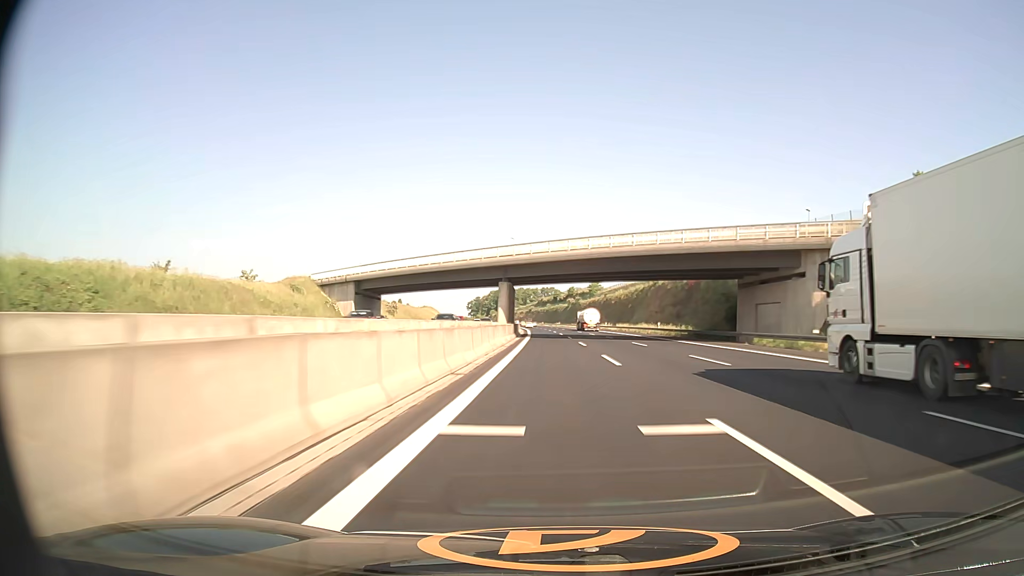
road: motorway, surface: asphalt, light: Day
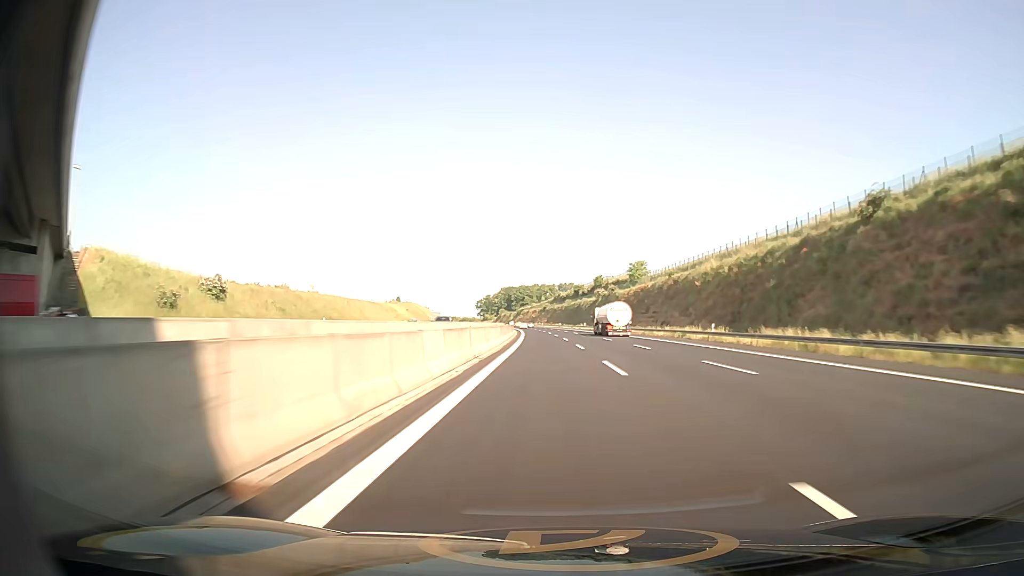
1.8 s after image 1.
(-1.0, +75.2) m; -1°
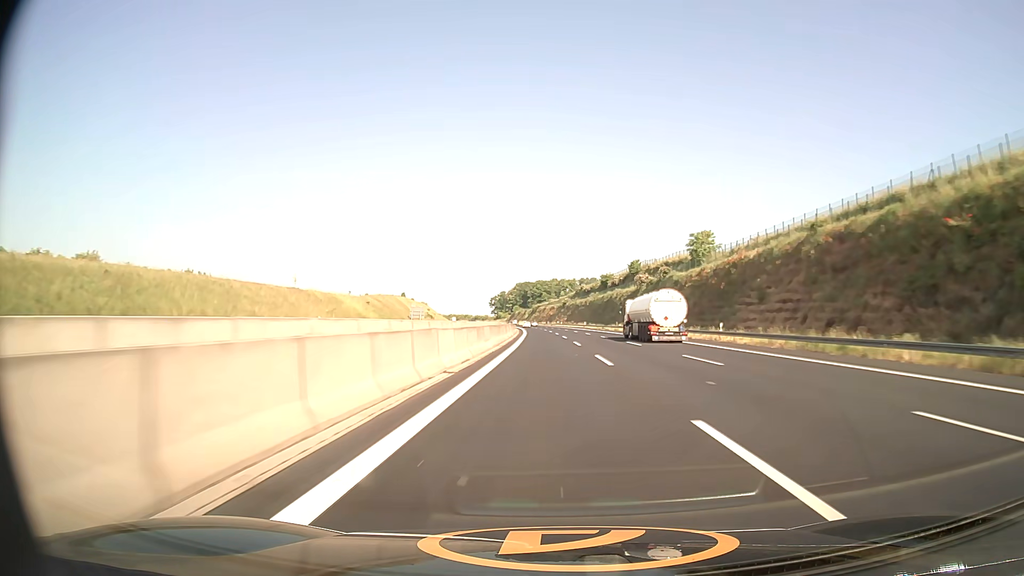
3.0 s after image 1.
(-0.8, +50.2) m; -2°
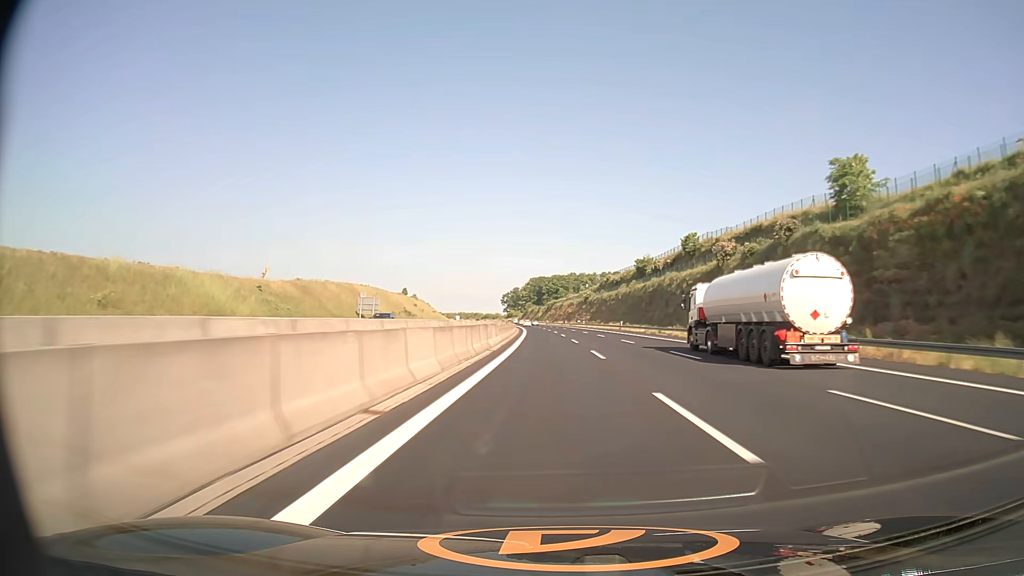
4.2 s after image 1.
(-0.6, +50.1) m; -1°
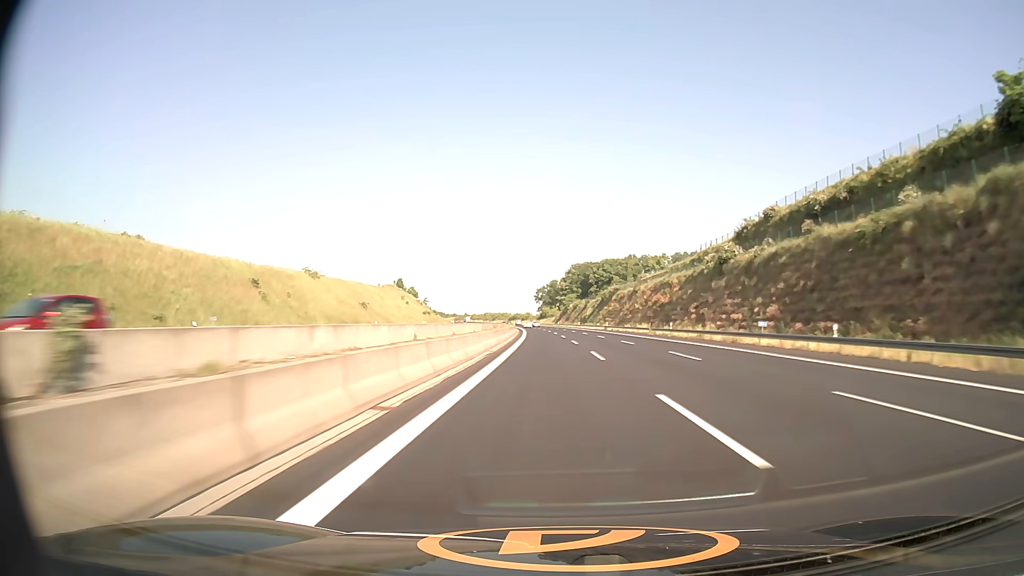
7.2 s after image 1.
(-3.8, +125.4) m; -3°
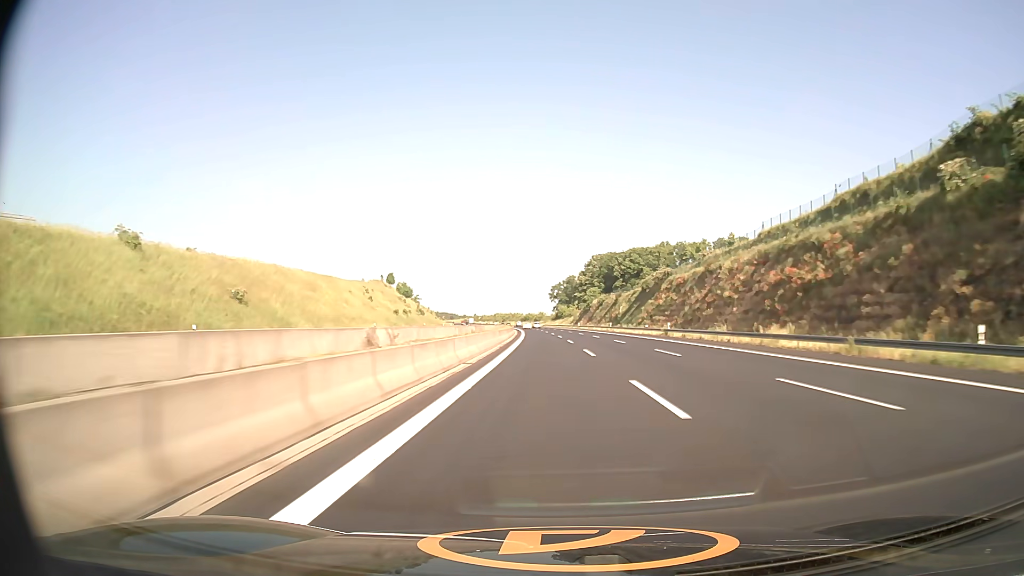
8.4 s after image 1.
(-0.6, +50.5) m; -1°
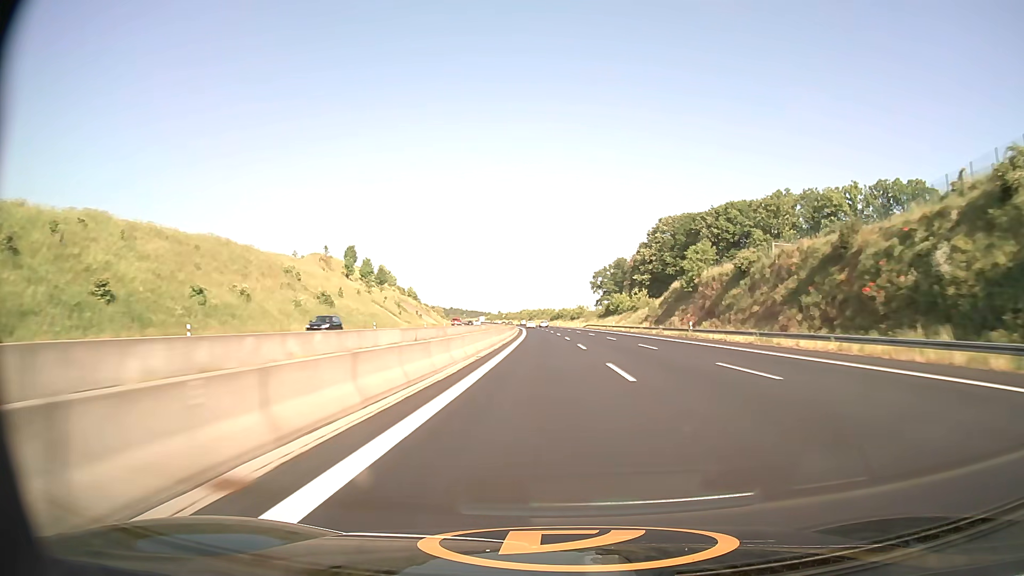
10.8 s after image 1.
(-2.9, +101.4) m; -3°
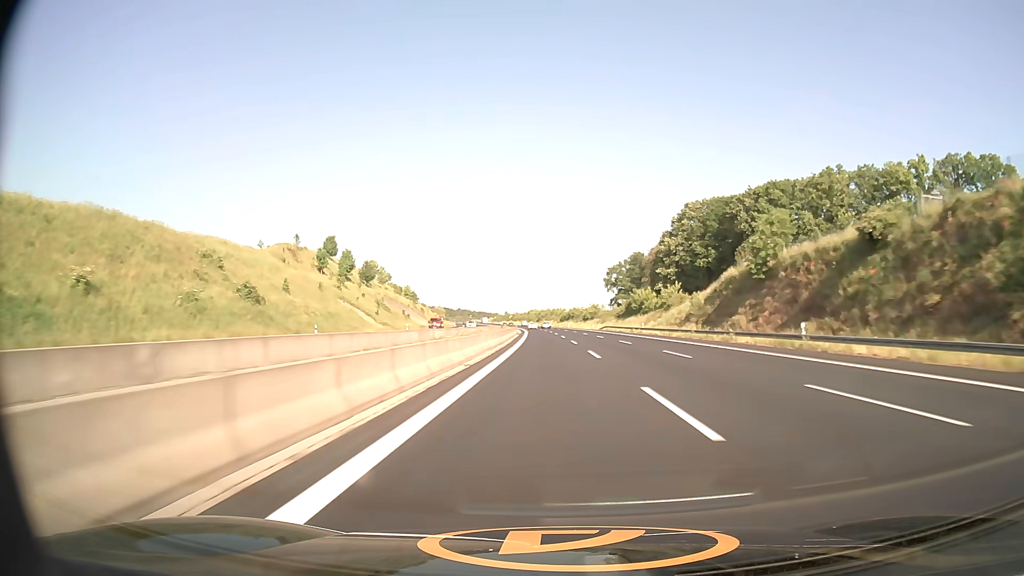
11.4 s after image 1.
(-0.2, +25.5) m; -1°
(0, +10) (0, +20) (0, +30) (0, +40) (-1, +50) (-1, +60) (-1, +70) (-2, +80) (-2, +90) (-2, +100) m
